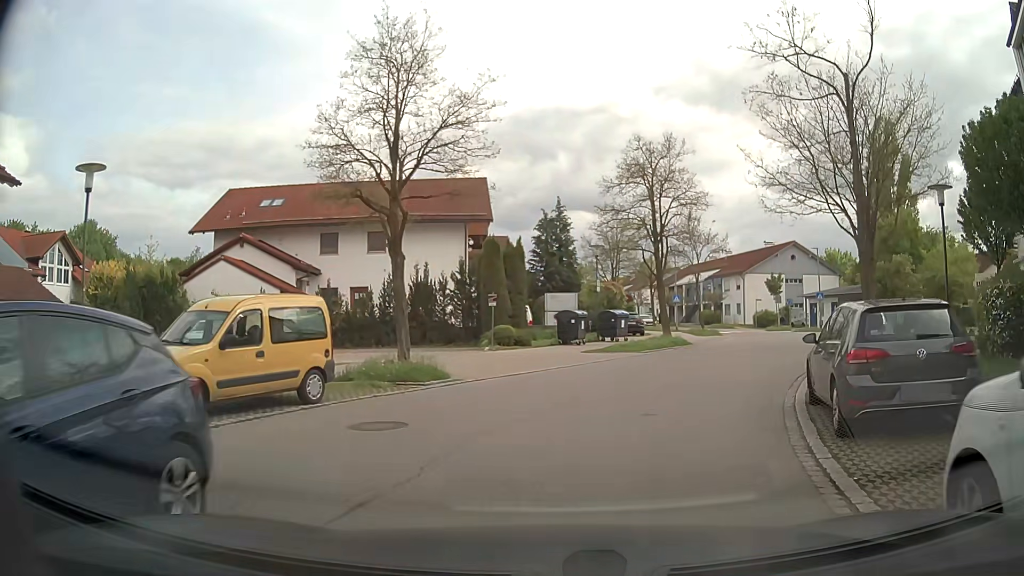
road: residential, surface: asphalt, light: Day
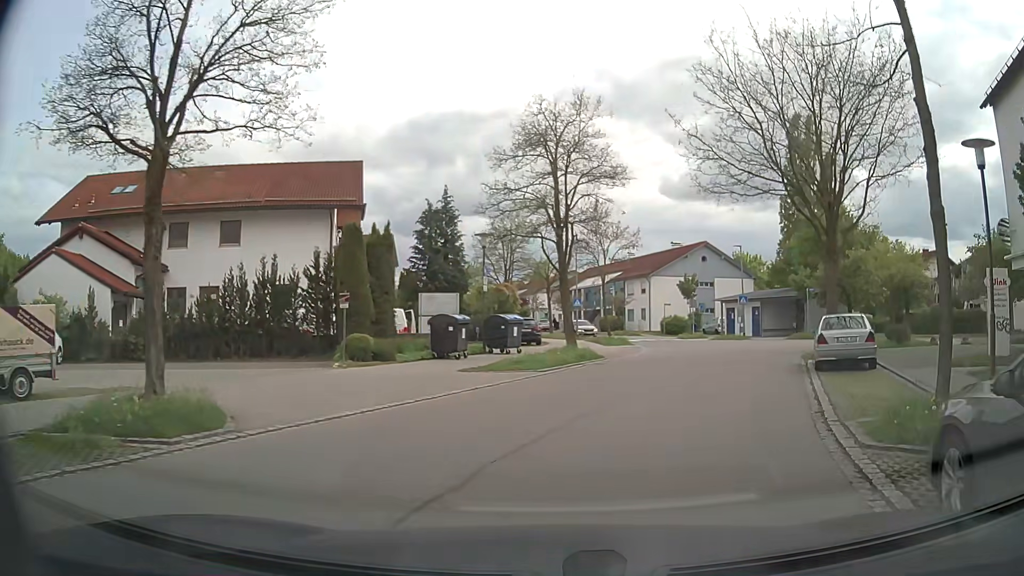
(+0.4, +6.3) m; +9°
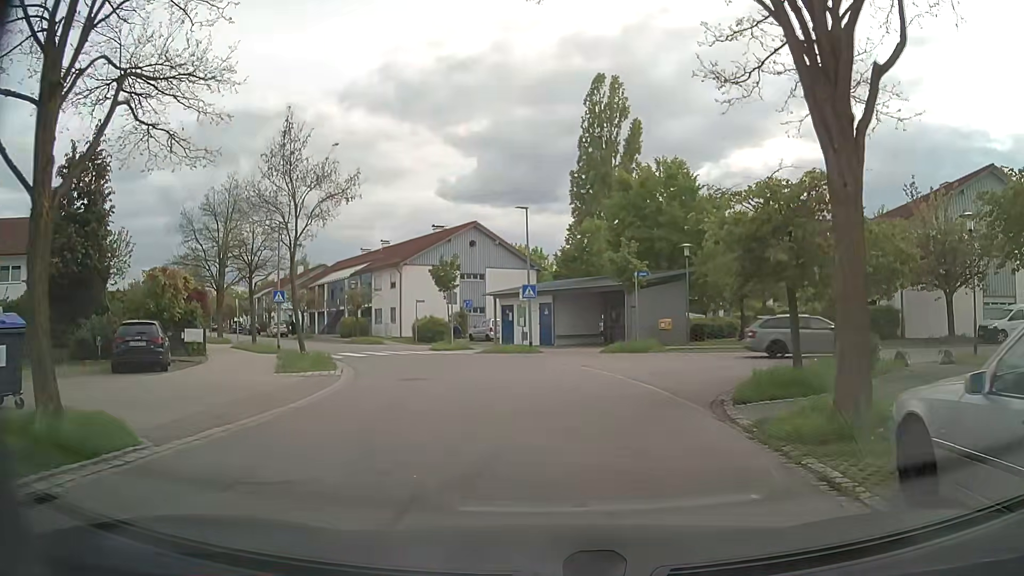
(+3.4, +15.9) m; +19°
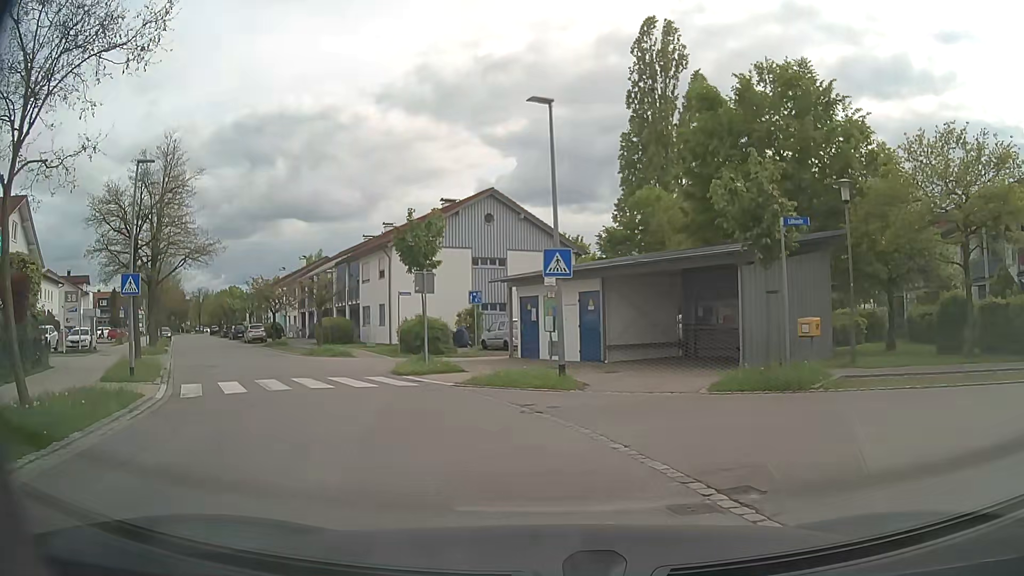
(0.0, +14.4) m; -3°
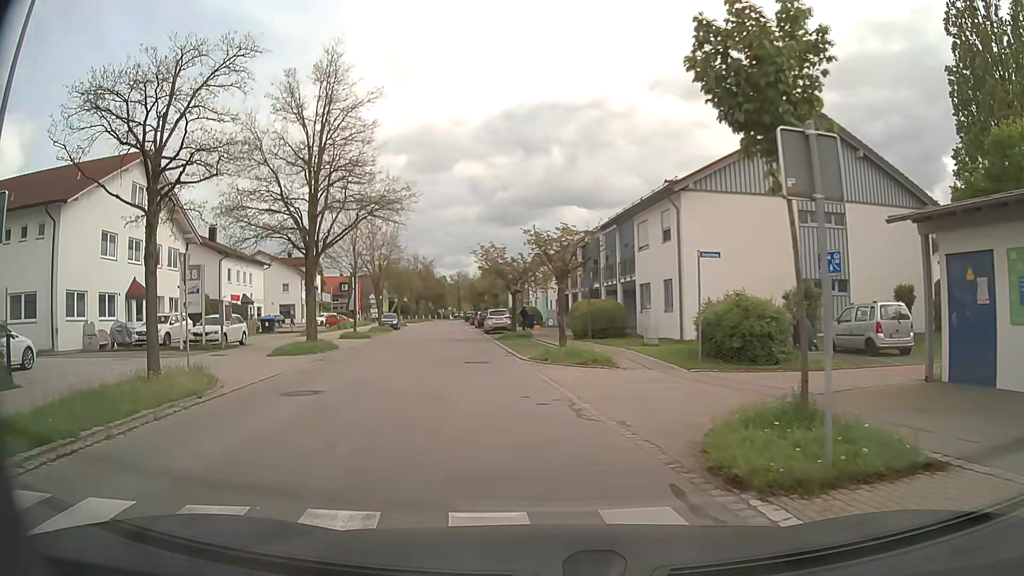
(-2.7, +13.5) m; -24°
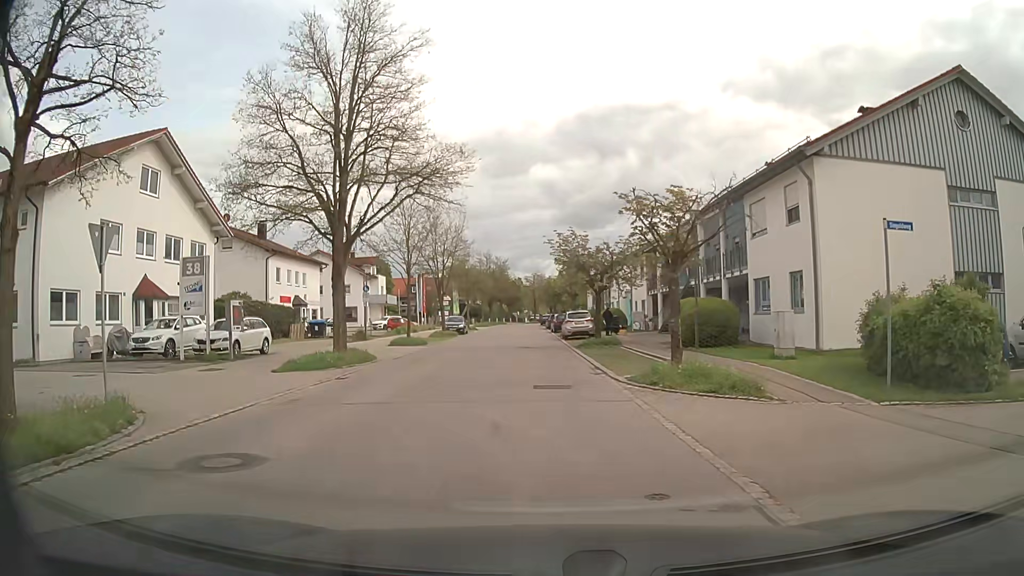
(-0.4, +6.2) m; -7°
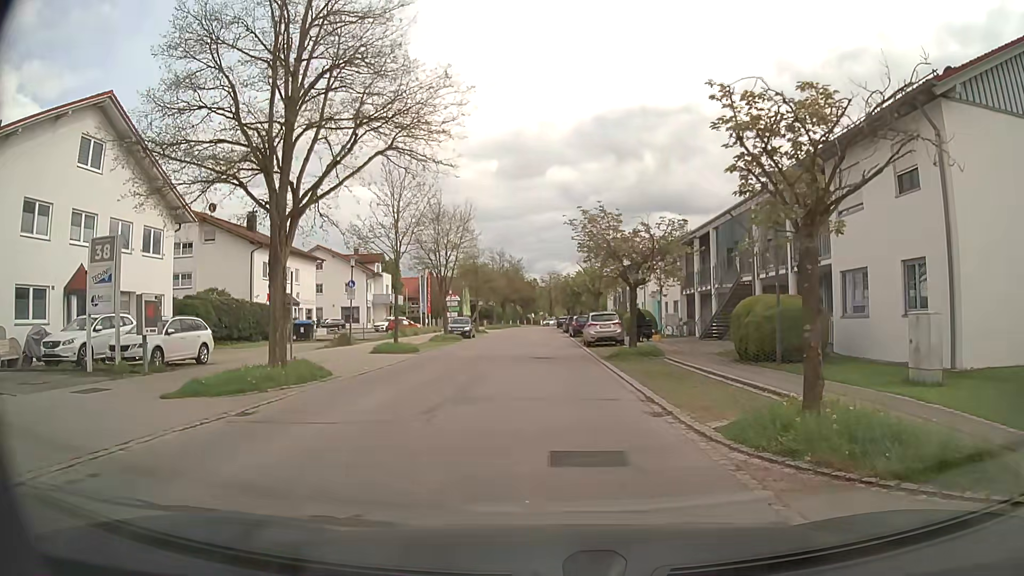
(-0.1, +6.5) m; -1°
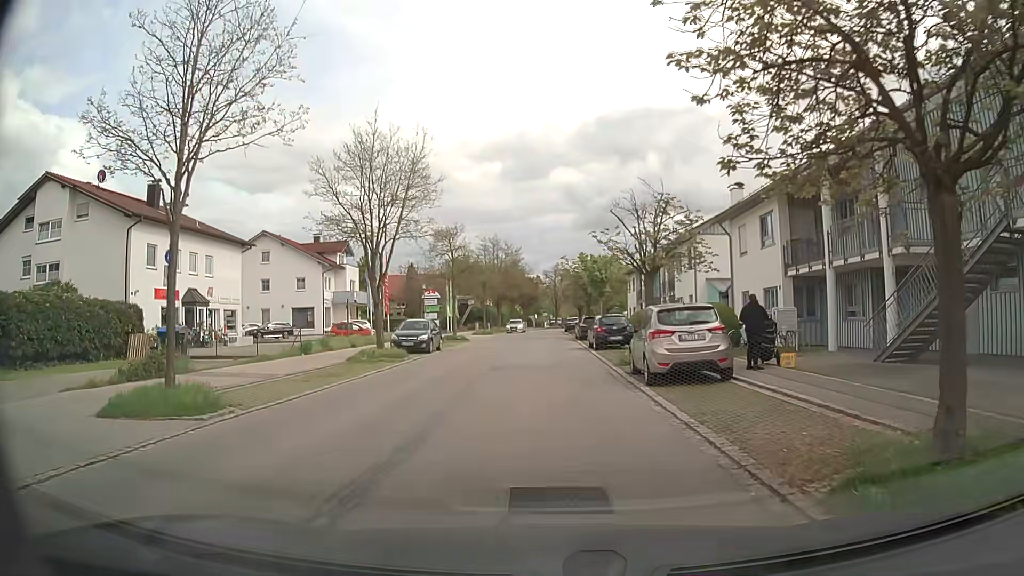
(-0.2, +18.1) m; 0°
(0, +10) (0, +20) (-1, +30) (-1, +40) (-1, +50) (-1, +60) (-2, +70) (-1, +80) (0, +90) (+2, +100) m
